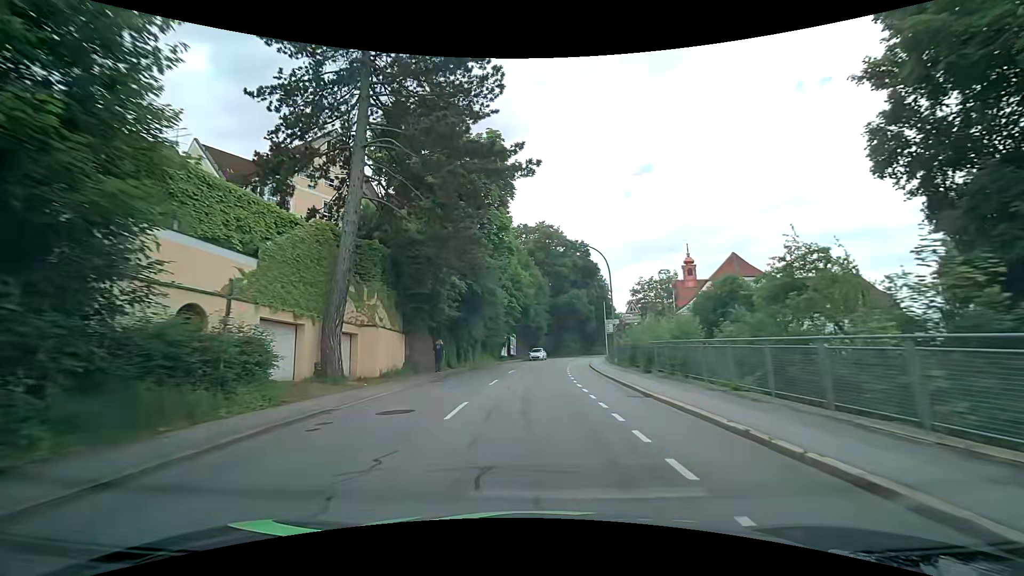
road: tertiary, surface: asphalt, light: Day
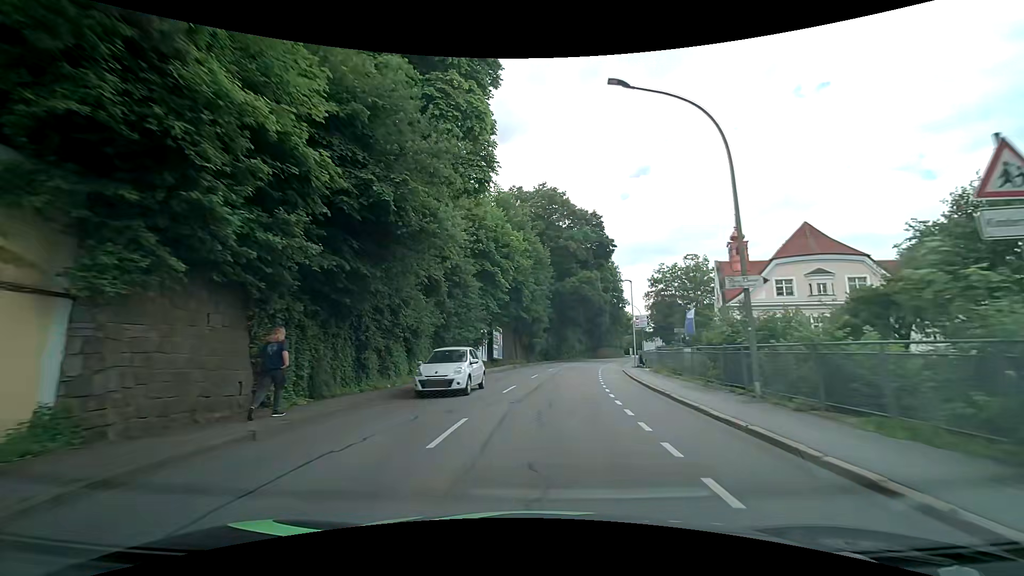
(0.0, +21.0) m; +1°
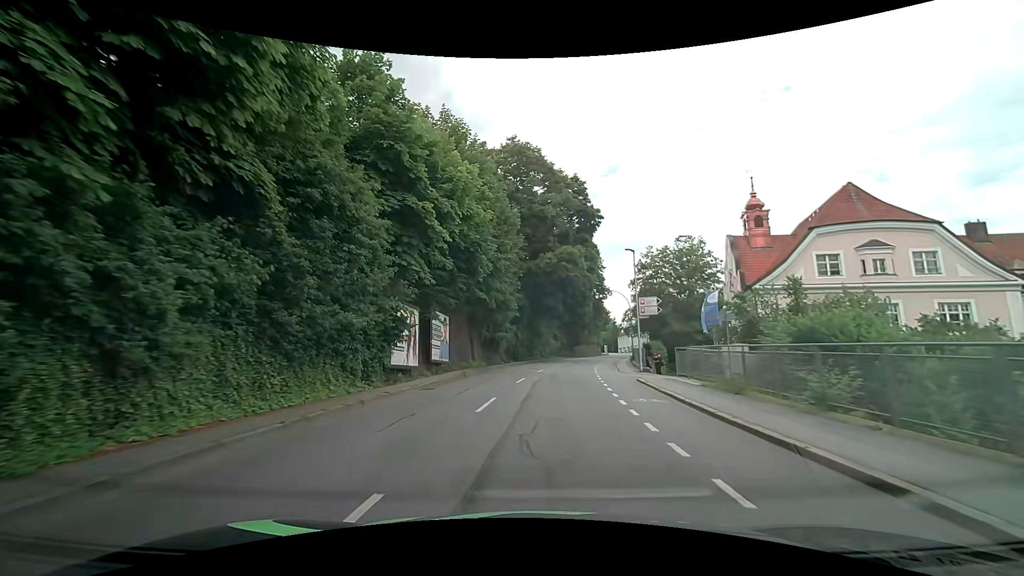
(+0.4, +14.1) m; +3°
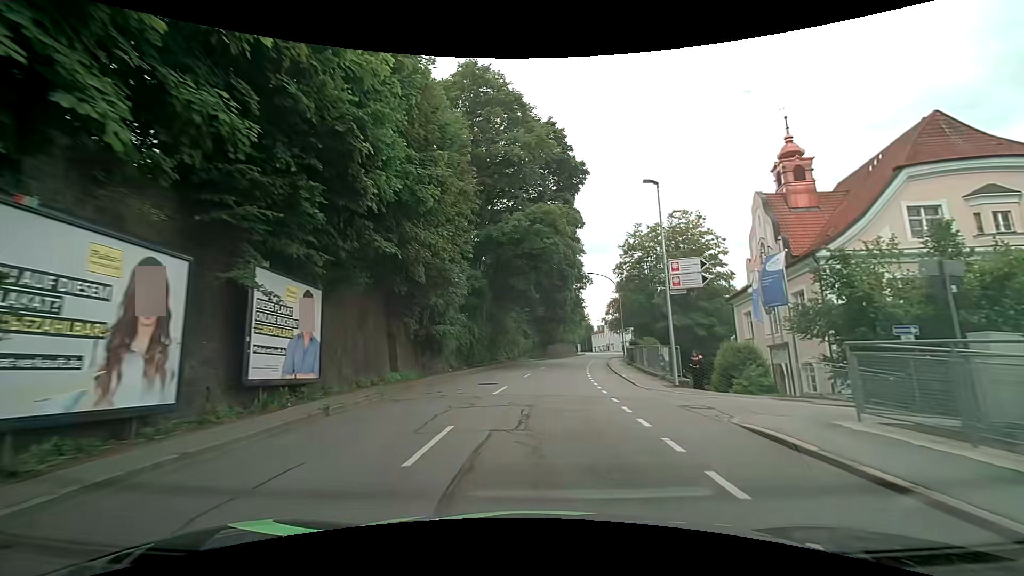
(+0.5, +14.0) m; +3°
